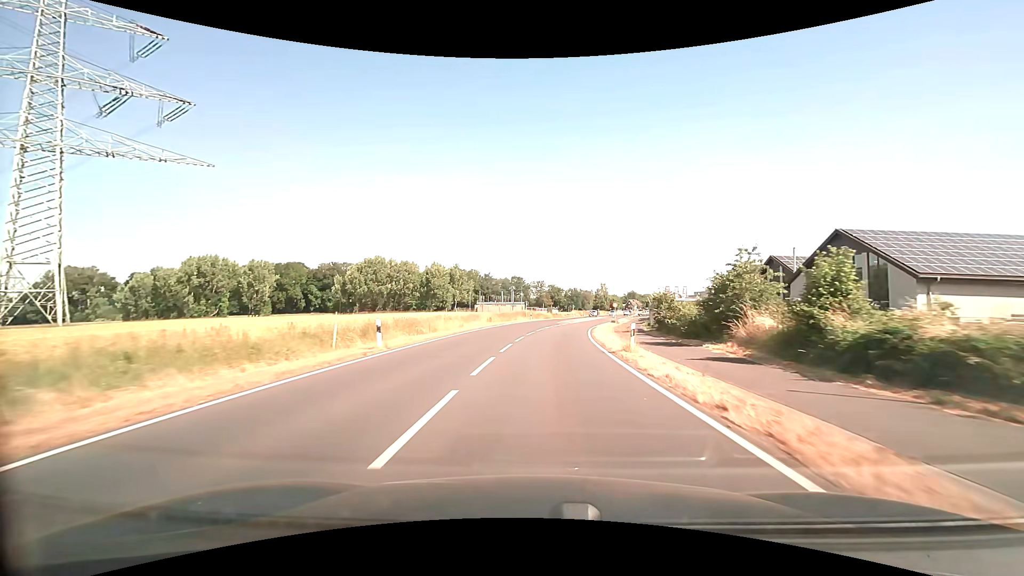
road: secondary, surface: asphalt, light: Day
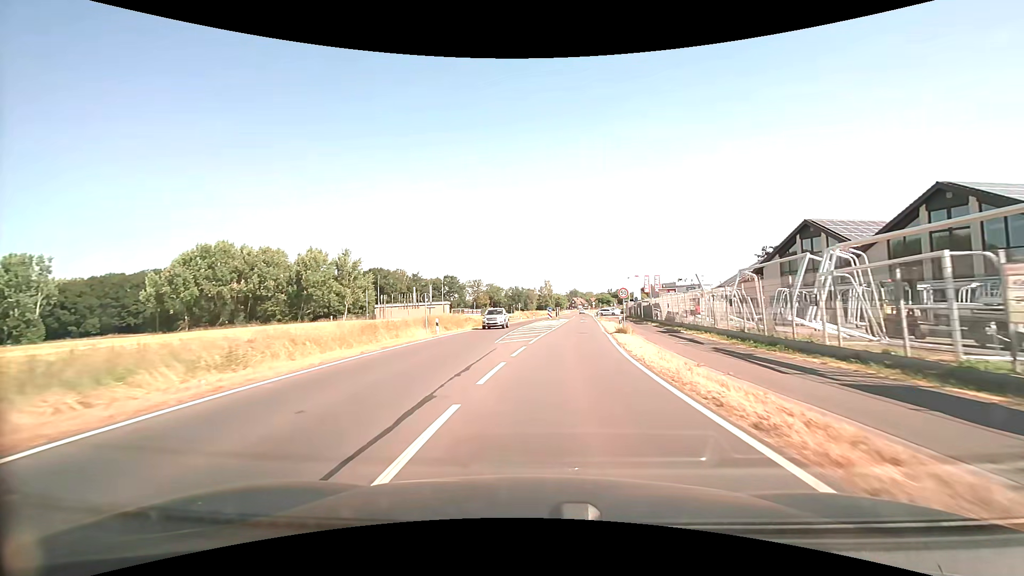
(+1.6, +36.8) m; +7°
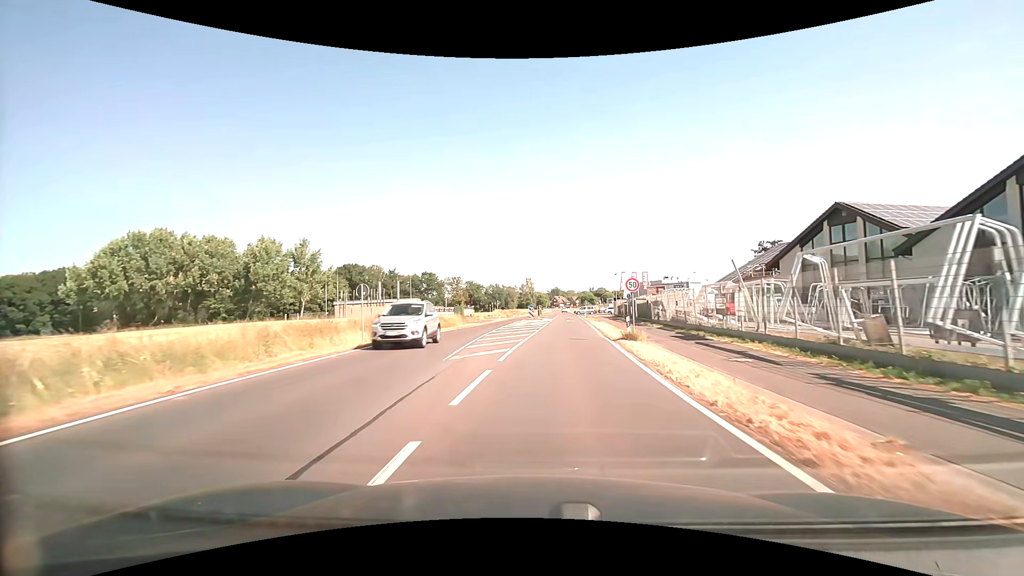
(+0.1, +7.9) m; +2°
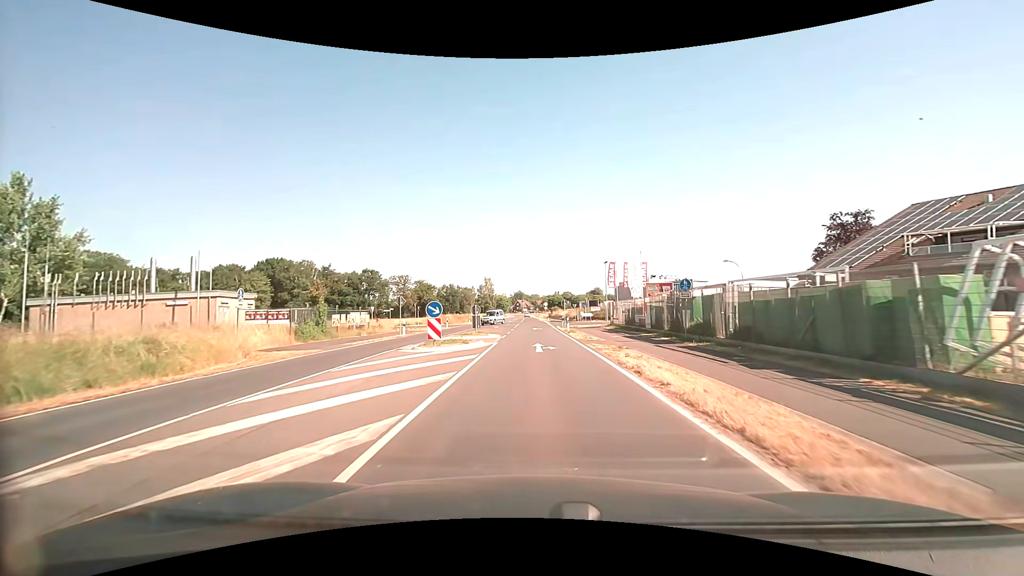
(+2.1, +34.3) m; +5°
